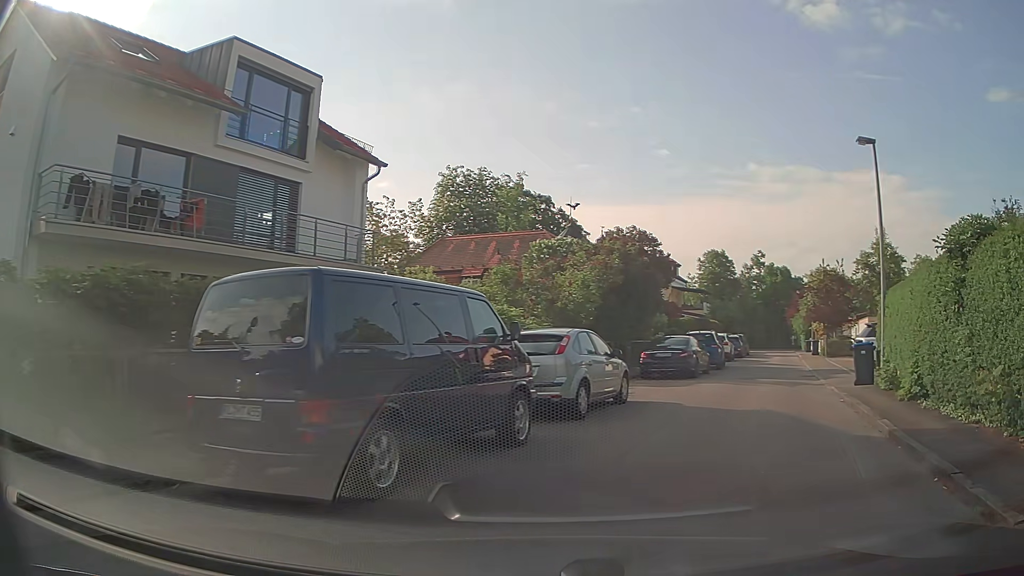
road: residential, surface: asphalt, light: Day
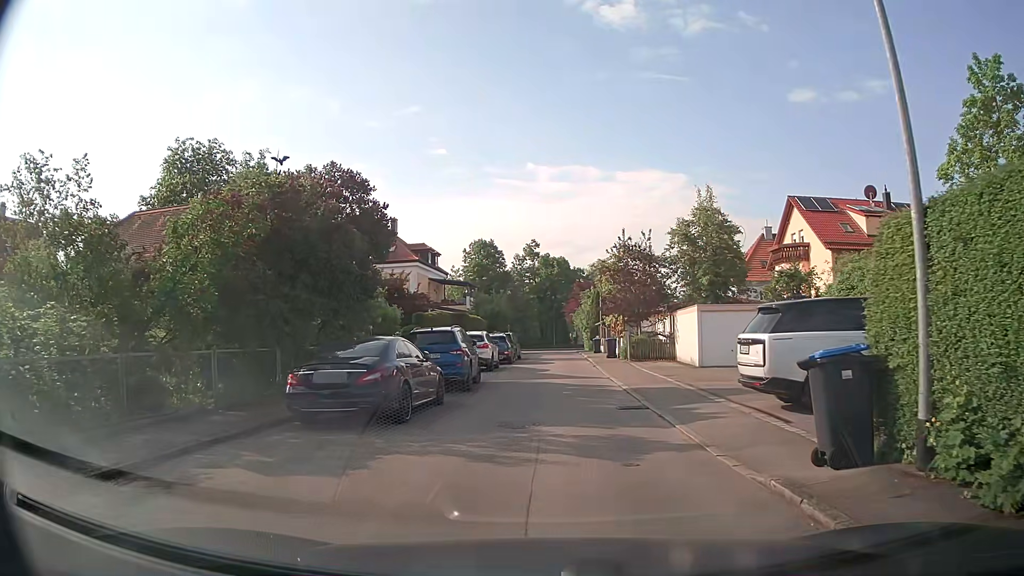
(+3.3, +11.3) m; +21°
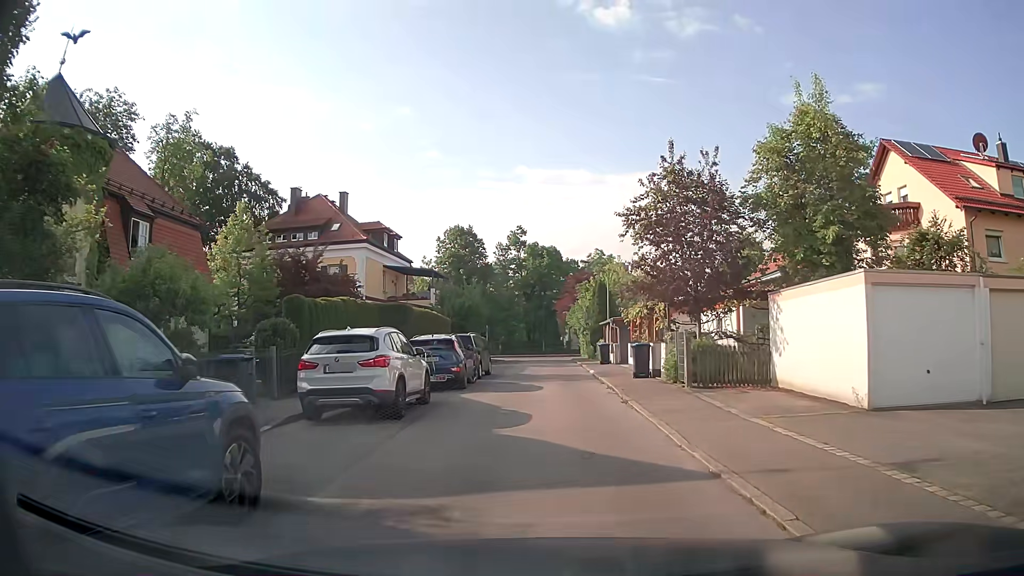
(+0.2, +15.3) m; +2°
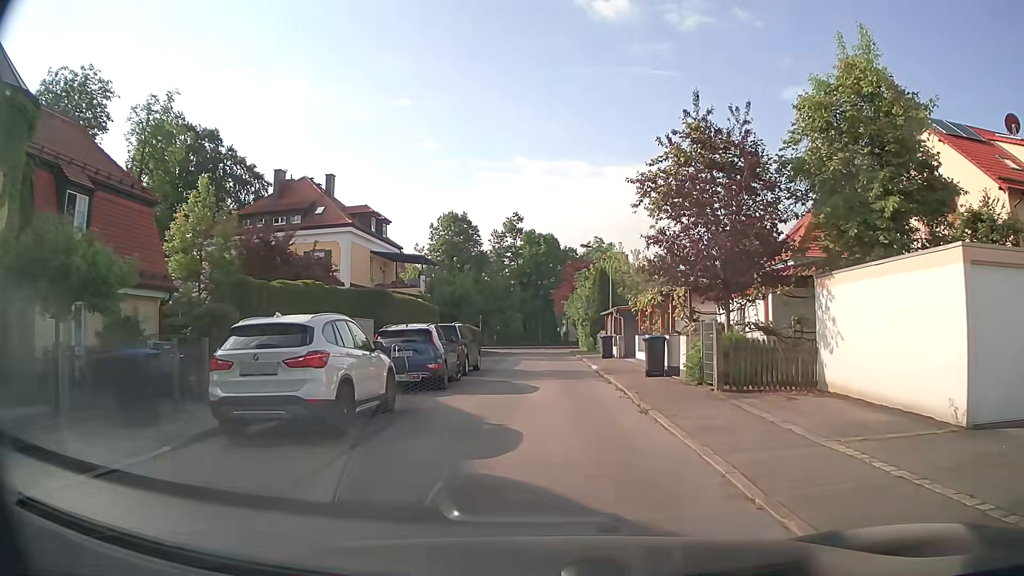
(-0.1, +3.2) m; -1°
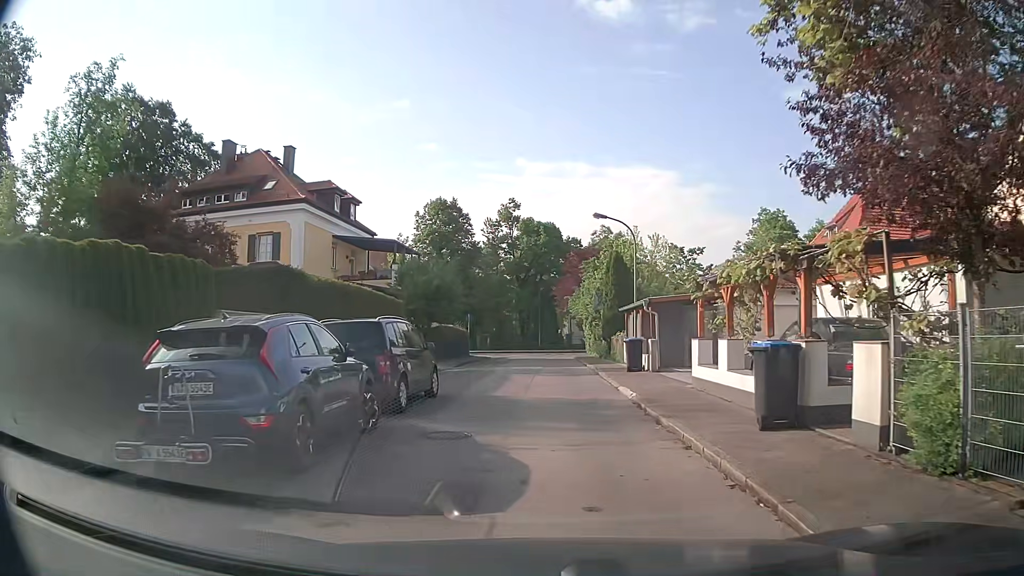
(0.0, +9.4) m; 0°
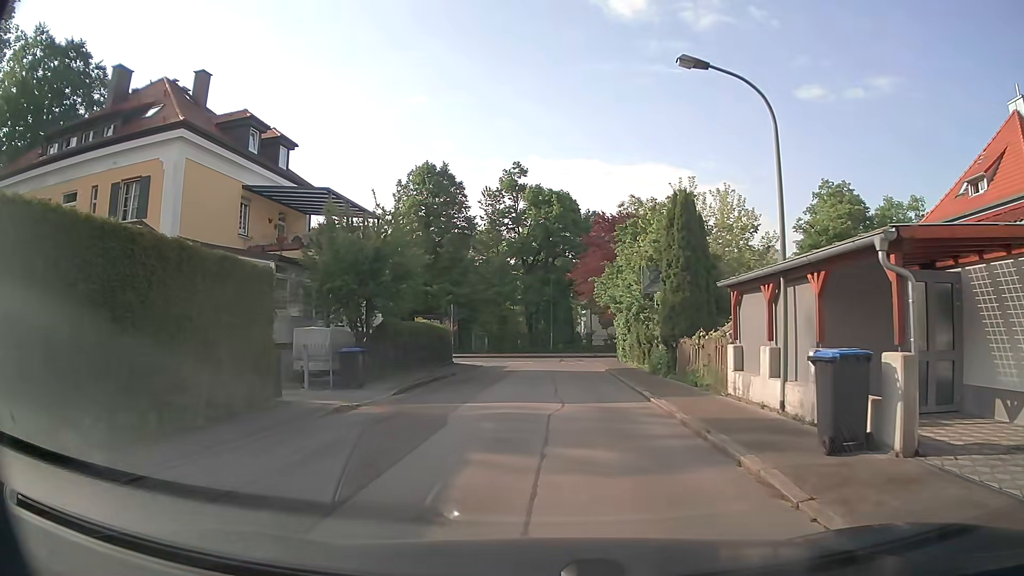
(-0.1, +14.8) m; -1°
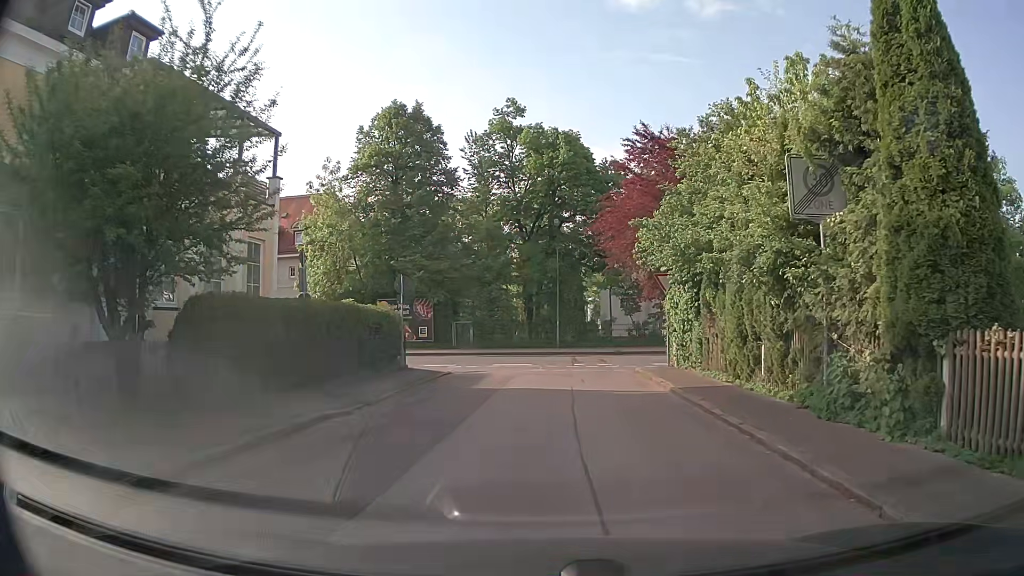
(-0.1, +13.6) m; 0°
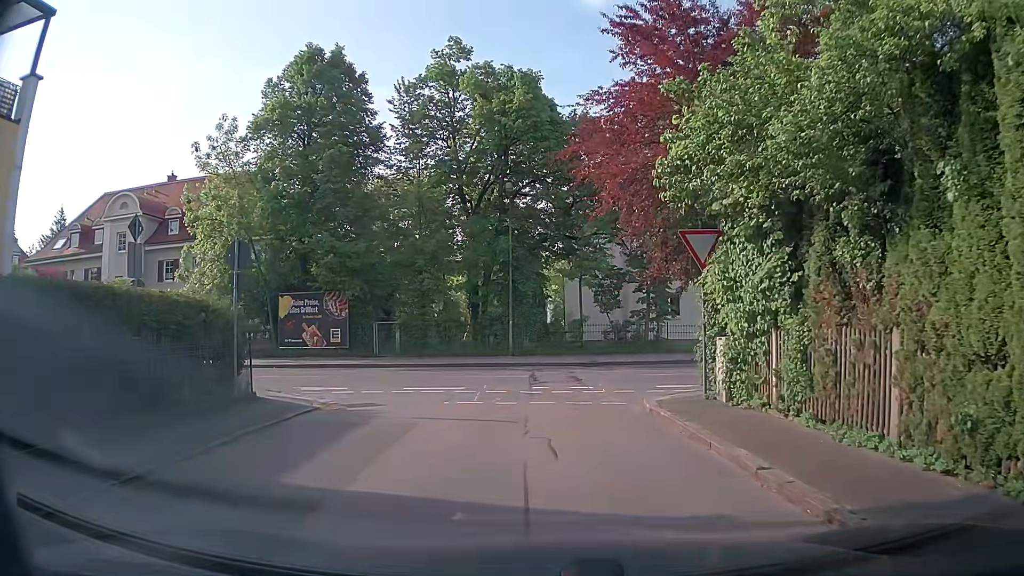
(+0.3, +9.9) m; +3°
